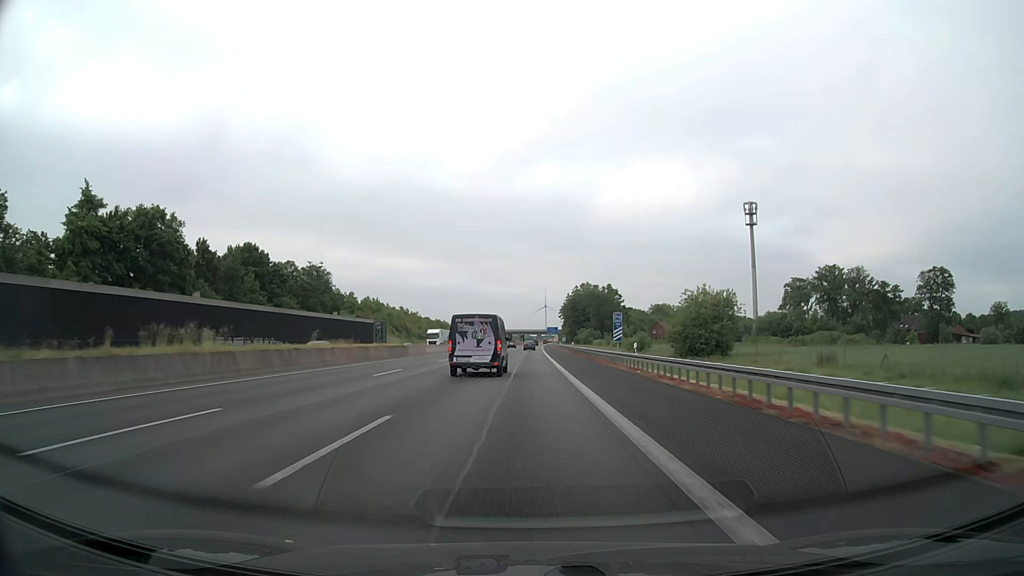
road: motorway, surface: asphalt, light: Day
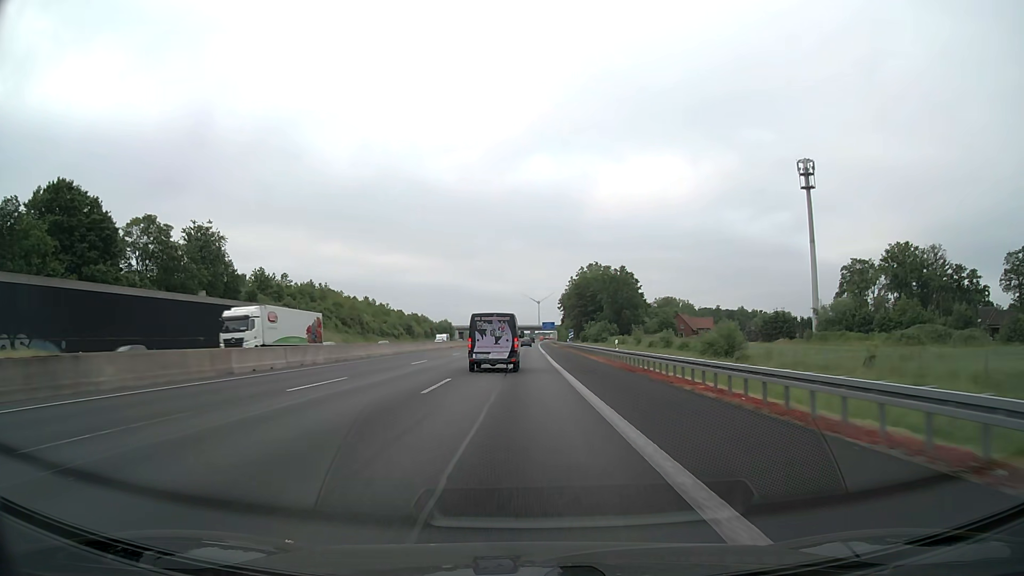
(+0.2, +45.9) m; +1°
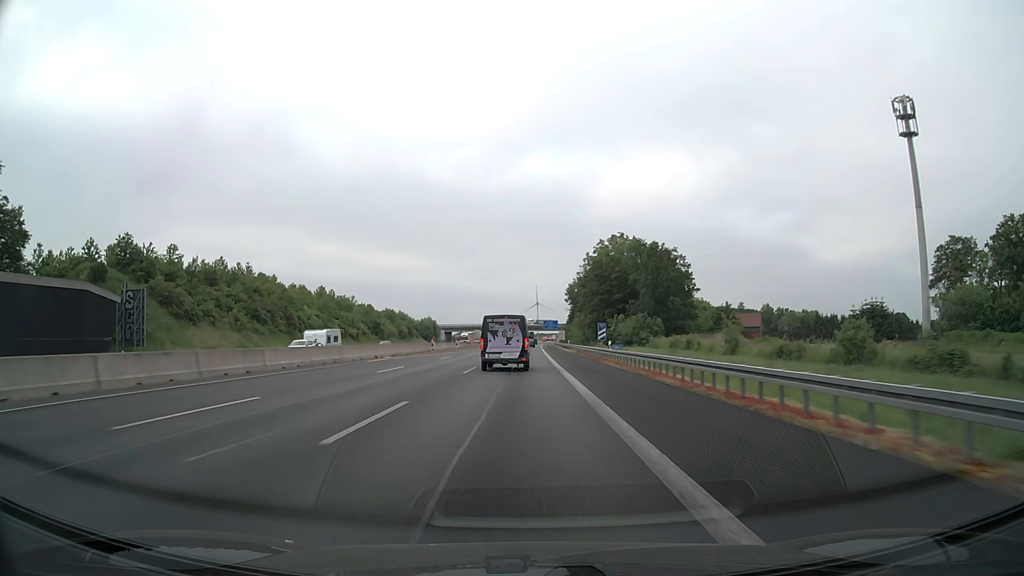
(0.0, +45.1) m; 0°
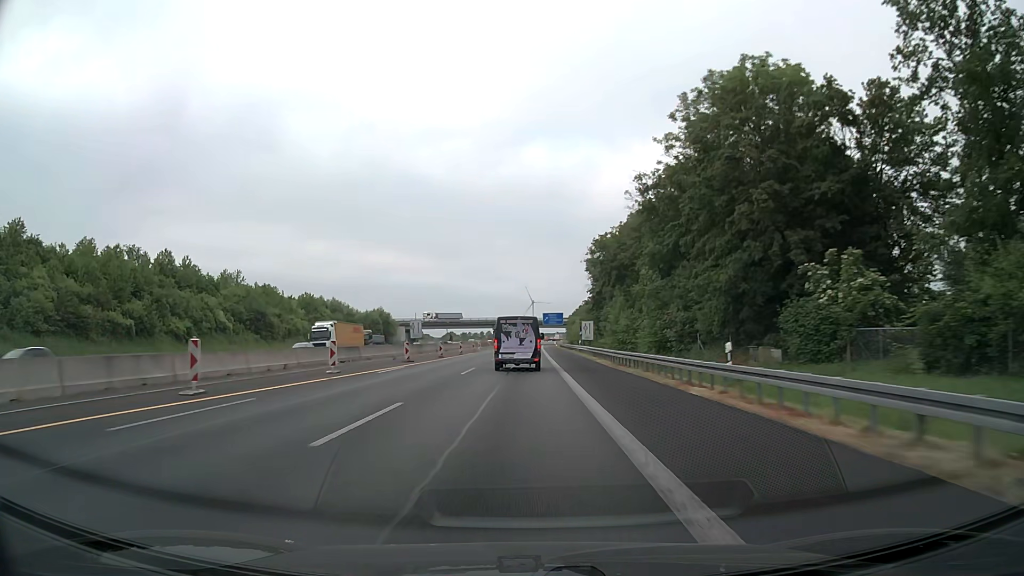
(+0.6, +74.0) m; +1°
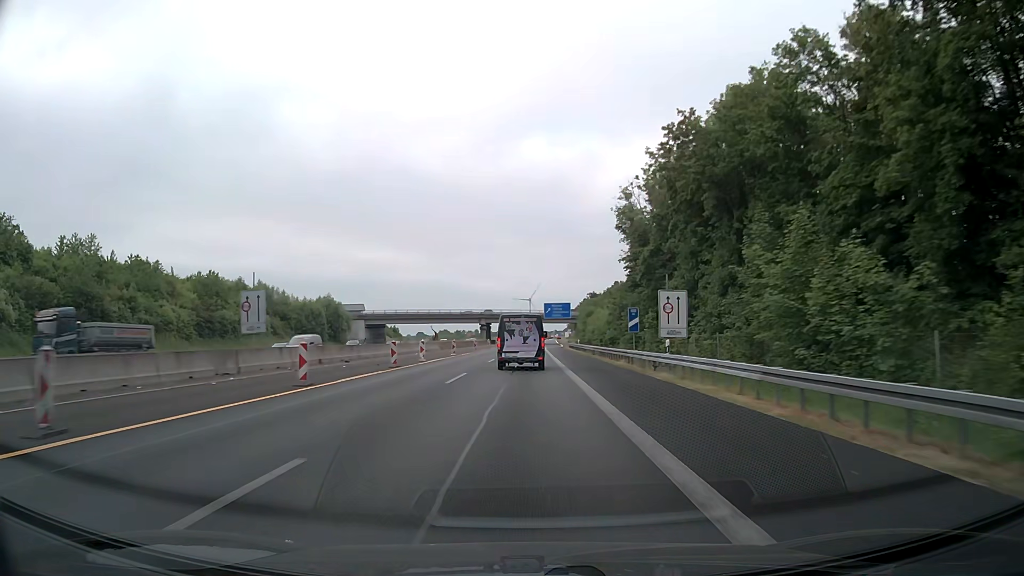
(0.0, +43.6) m; 0°
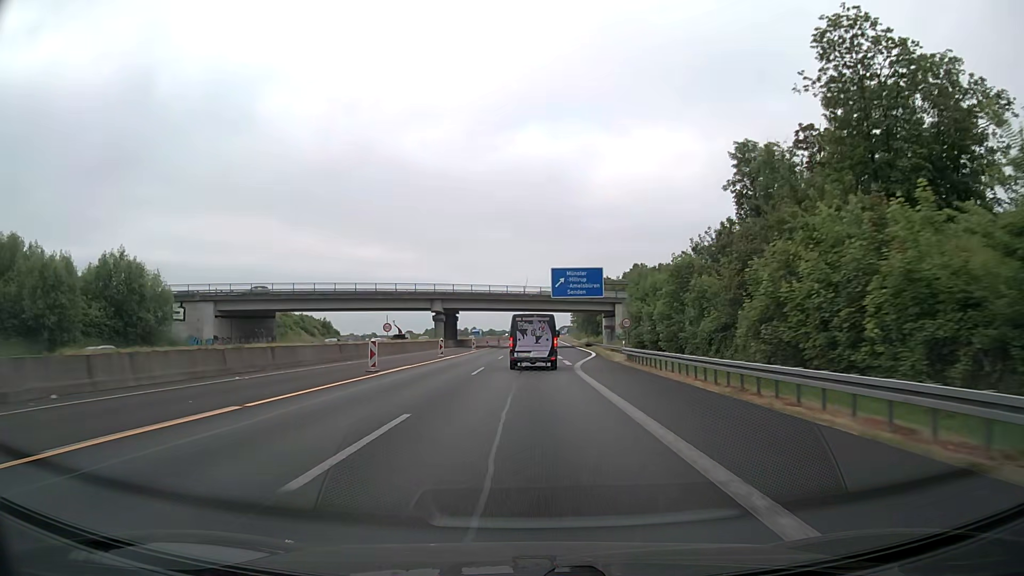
(+0.5, +69.6) m; +1°
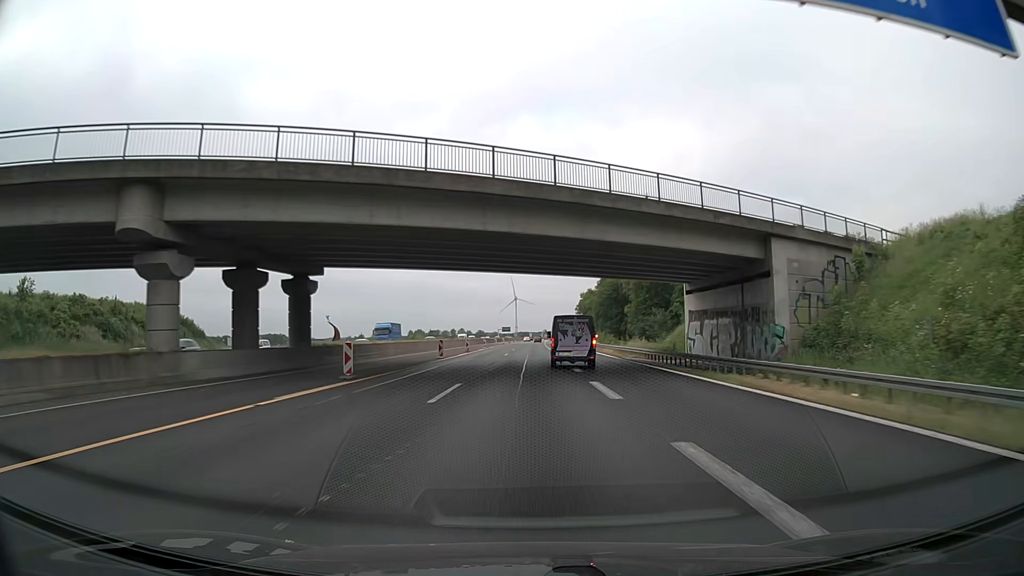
(+0.3, +65.8) m; +1°
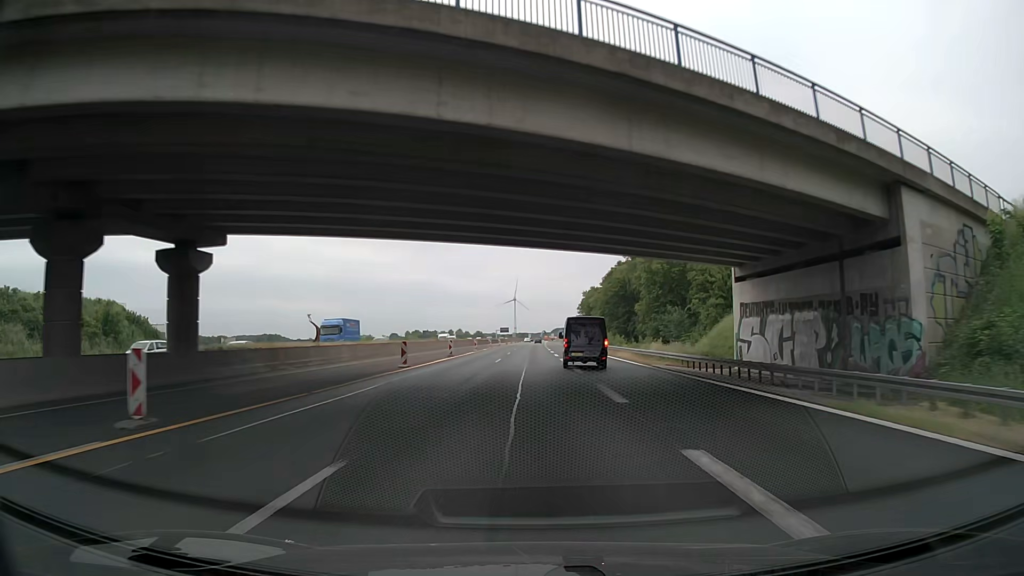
(0.0, +12.7) m; 0°
(0, +10) (0, +20) (0, +30) (0, +40) (0, +50) (0, +60) (0, +70) (+1, +80) (+1, +90) (+1, +100) m
